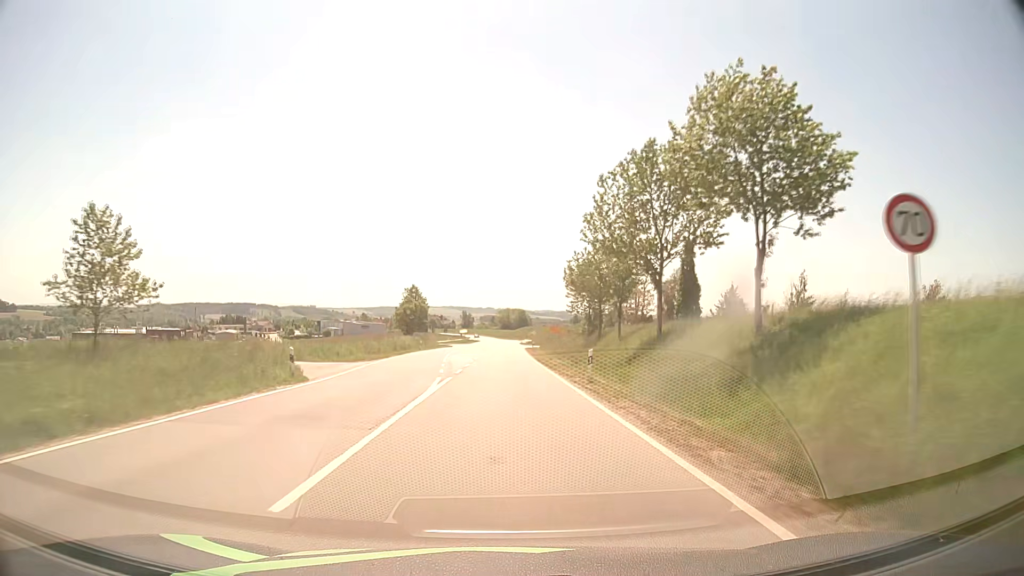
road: secondary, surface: asphalt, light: Day
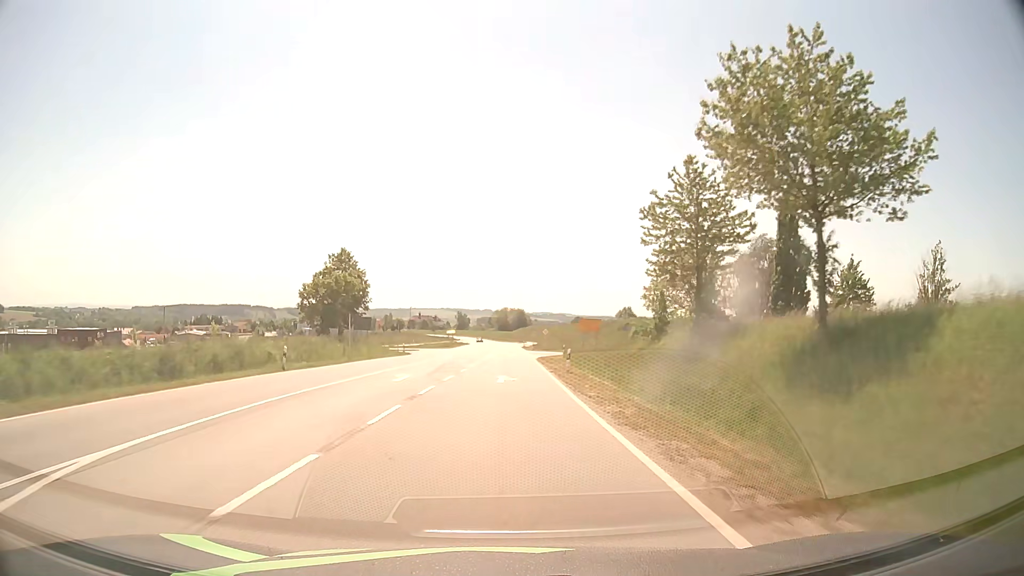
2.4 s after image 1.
(+0.3, +45.1) m; 0°
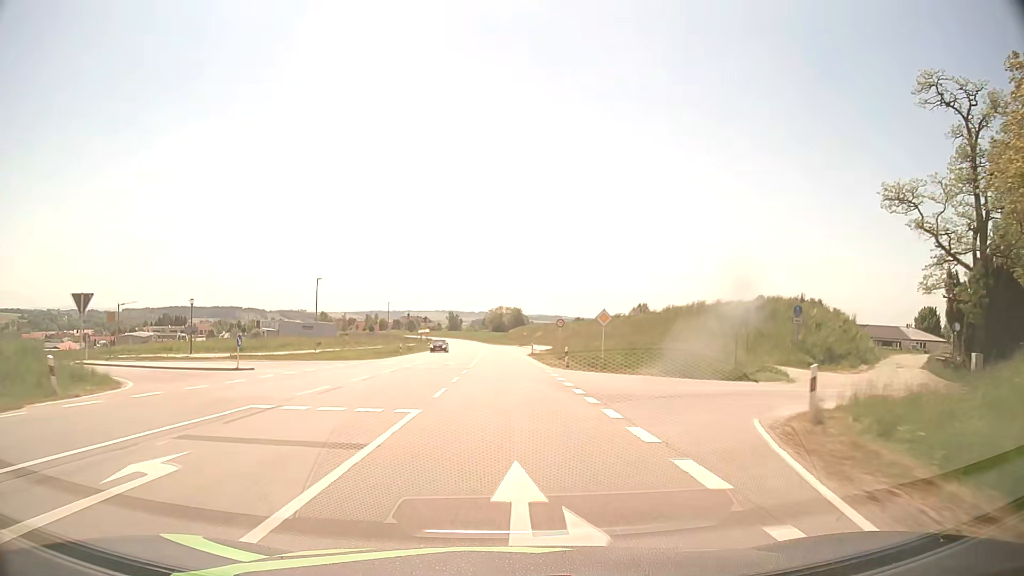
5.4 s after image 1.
(+0.4, +54.3) m; +1°
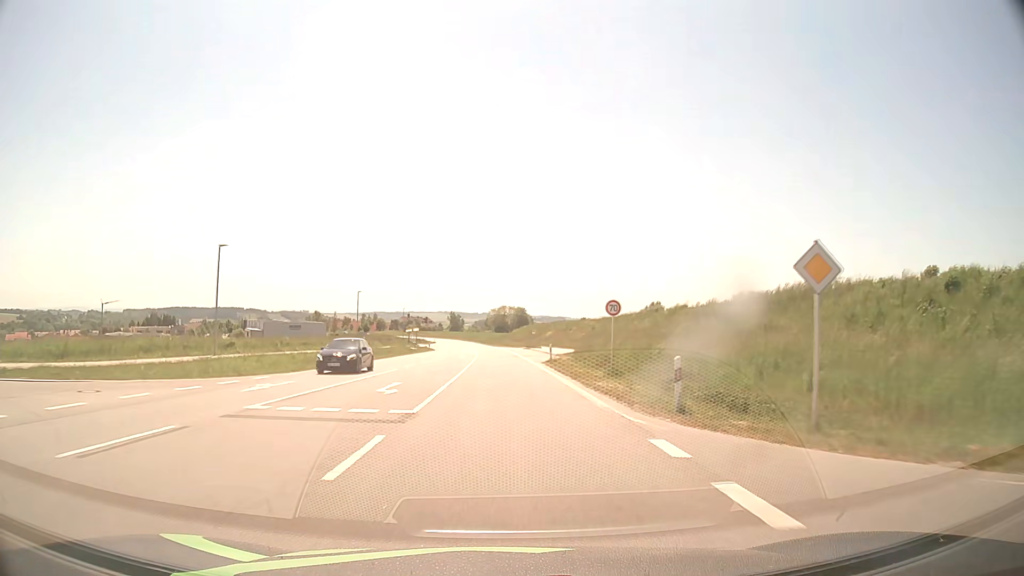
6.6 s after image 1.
(-0.1, +22.0) m; 0°
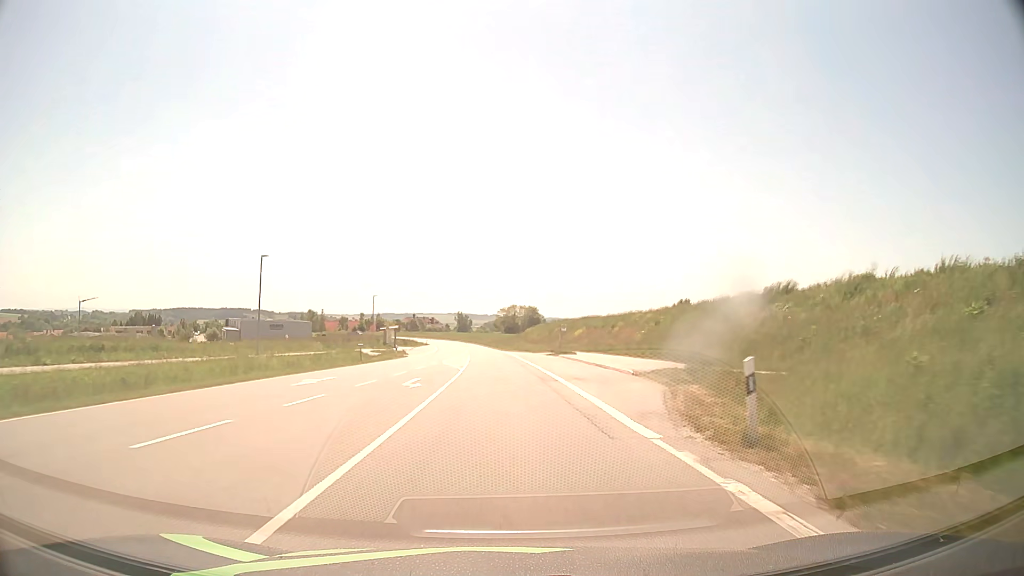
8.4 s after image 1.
(-0.2, +32.9) m; -1°
(0, +10) (0, +20) (0, +30) (-1, +40) (-1, +50) (-2, +60) (-2, +70) (-3, +80) (-4, +90) (-5, +100) m
